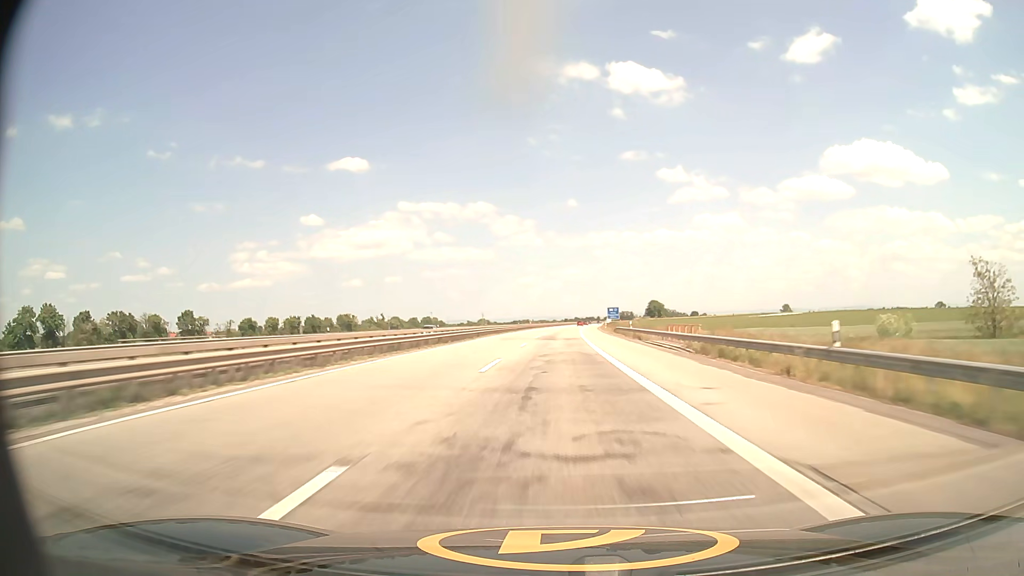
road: motorway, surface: asphalt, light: Day
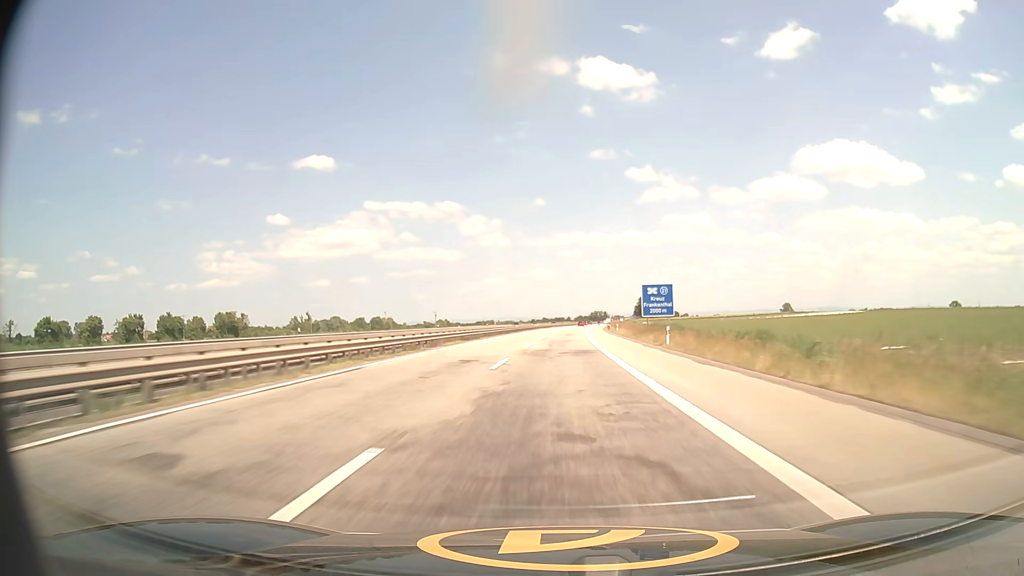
(+2.5, +106.9) m; +3°
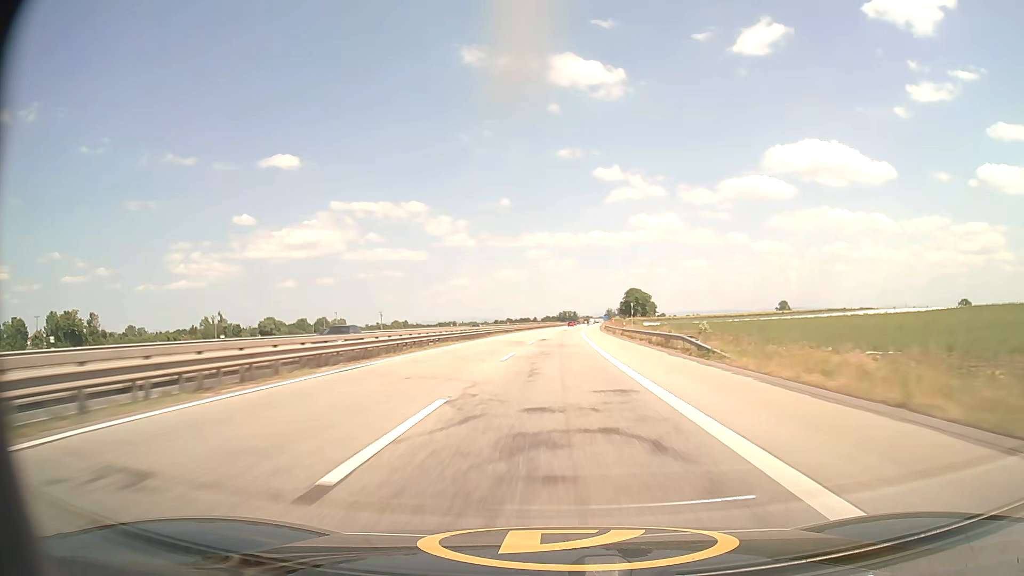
(+2.3, +85.4) m; +3°
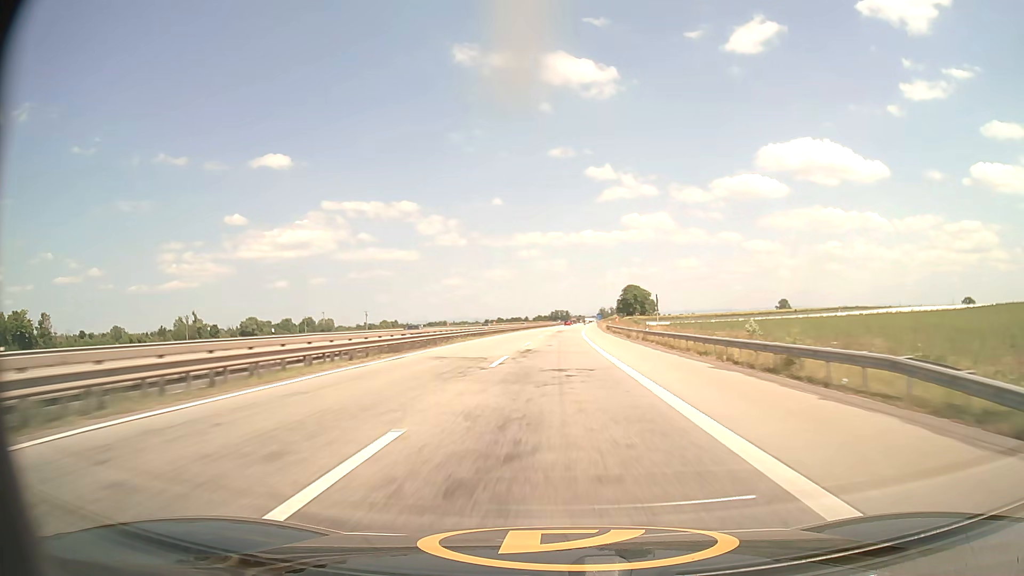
(+0.1, +21.4) m; +1°
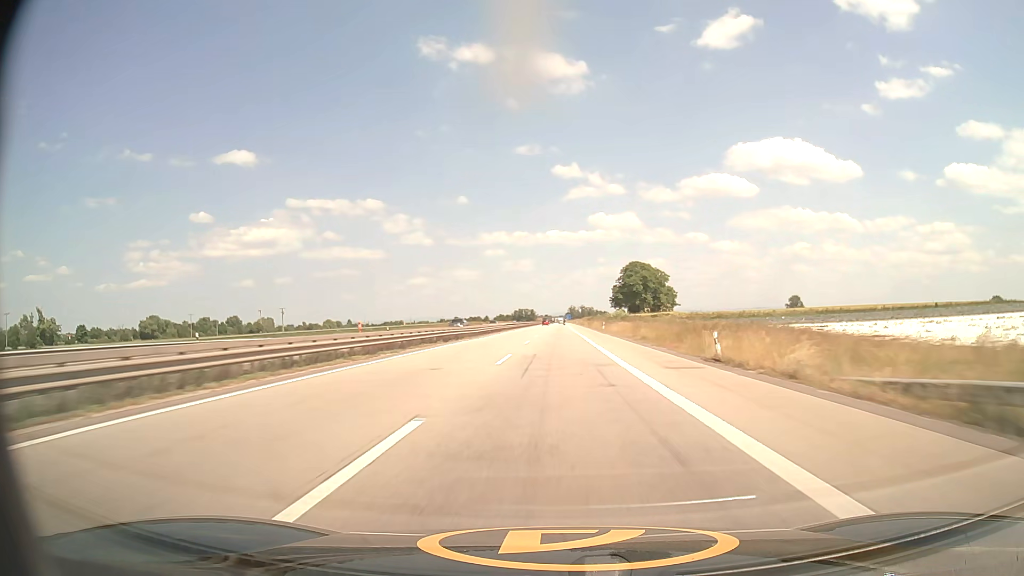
(+3.1, +106.8) m; +3°
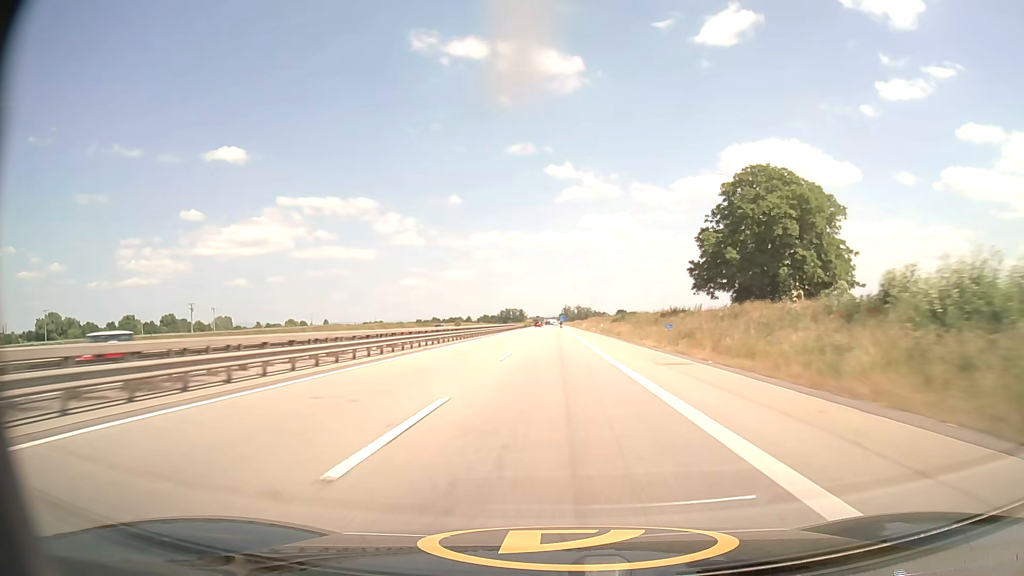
(+1.2, +105.6) m; +1°
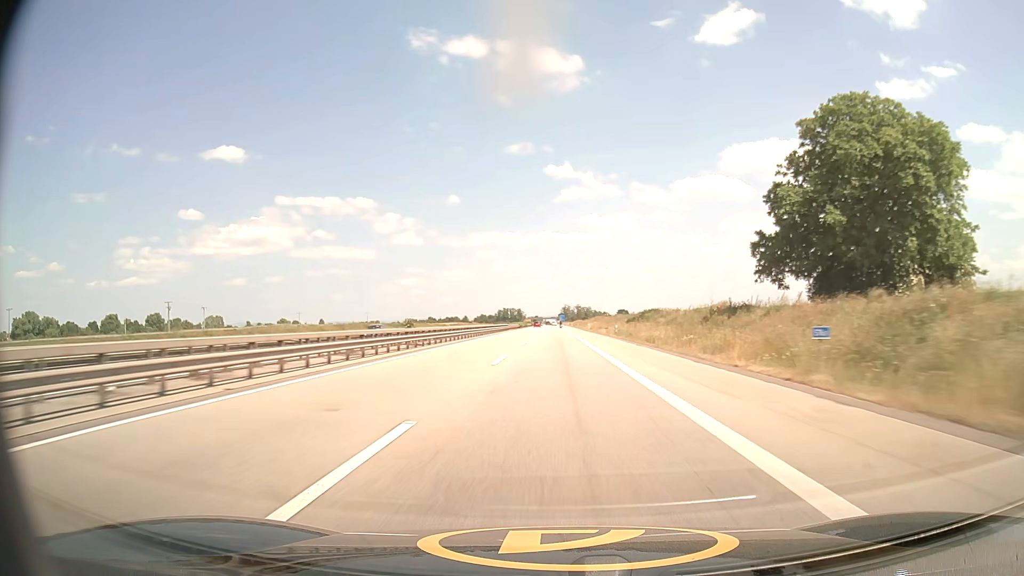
(0.0, +20.9) m; 0°
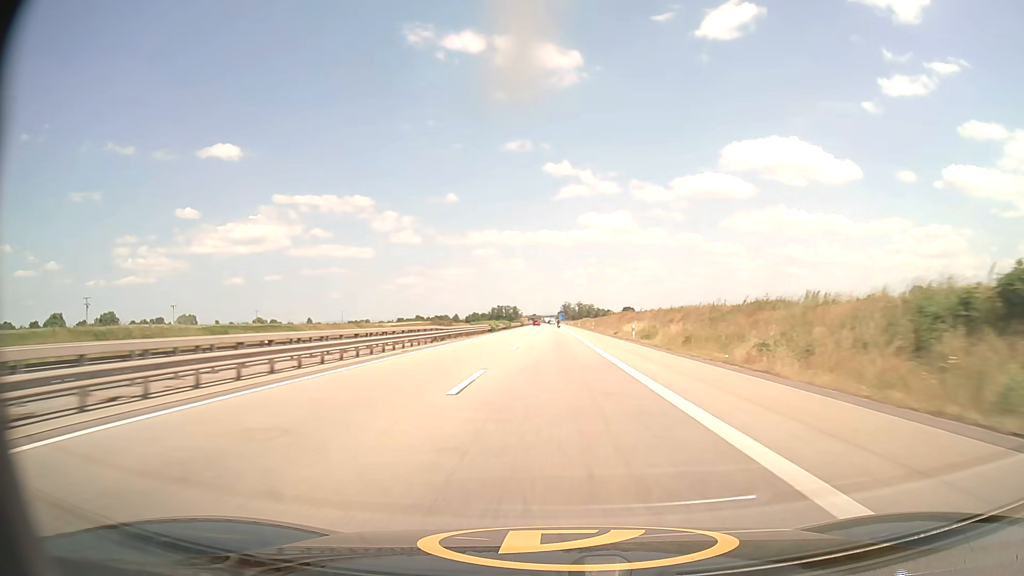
(0.0, +62.4) m; 0°
(0, +10) (0, +20) (0, +30) (0, +40) (0, +50) (0, +60) (0, +70) (0, +80) (0, +90) (0, +100) m
